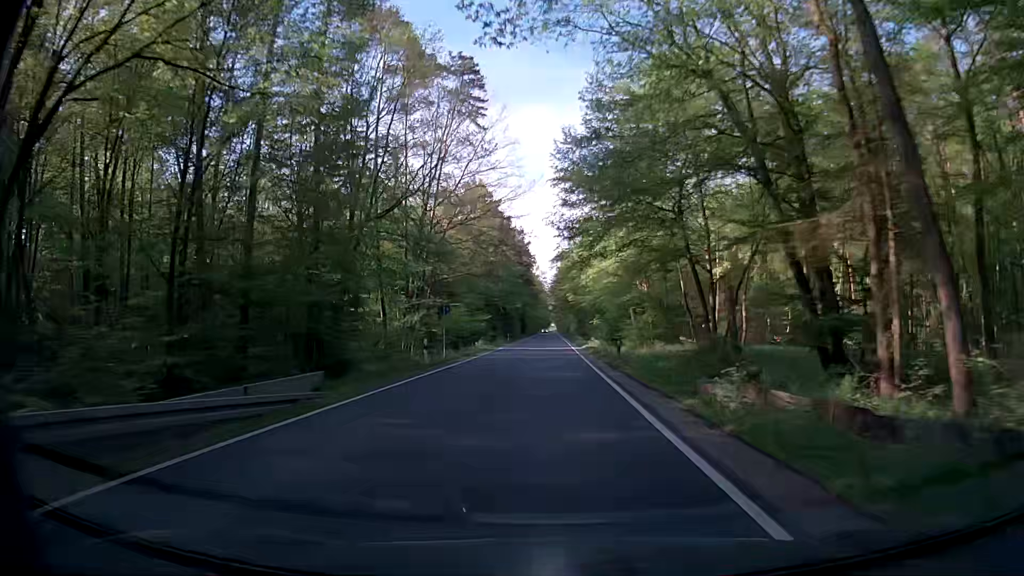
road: secondary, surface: asphalt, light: Day
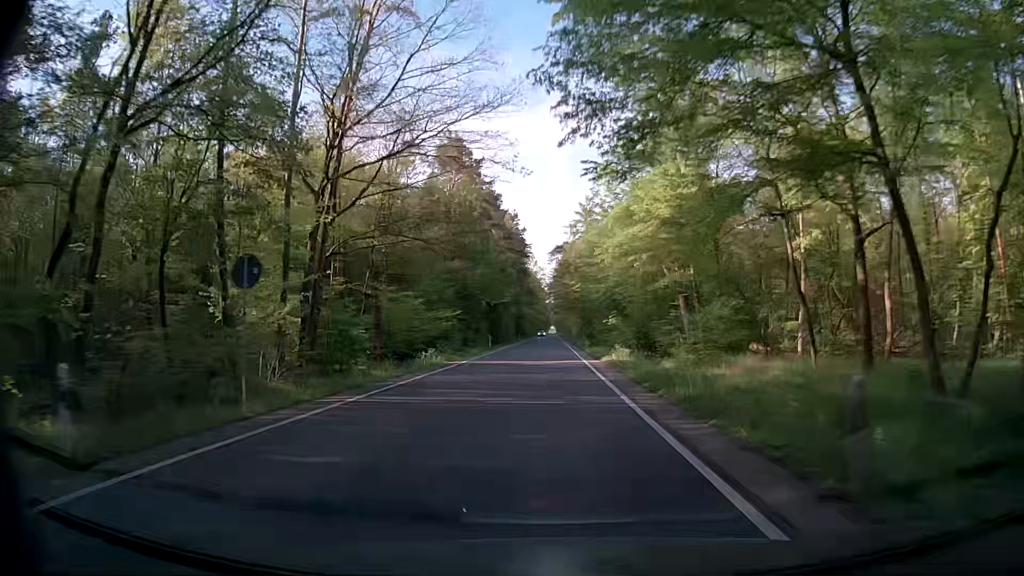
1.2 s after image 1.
(-0.1, +21.4) m; 0°
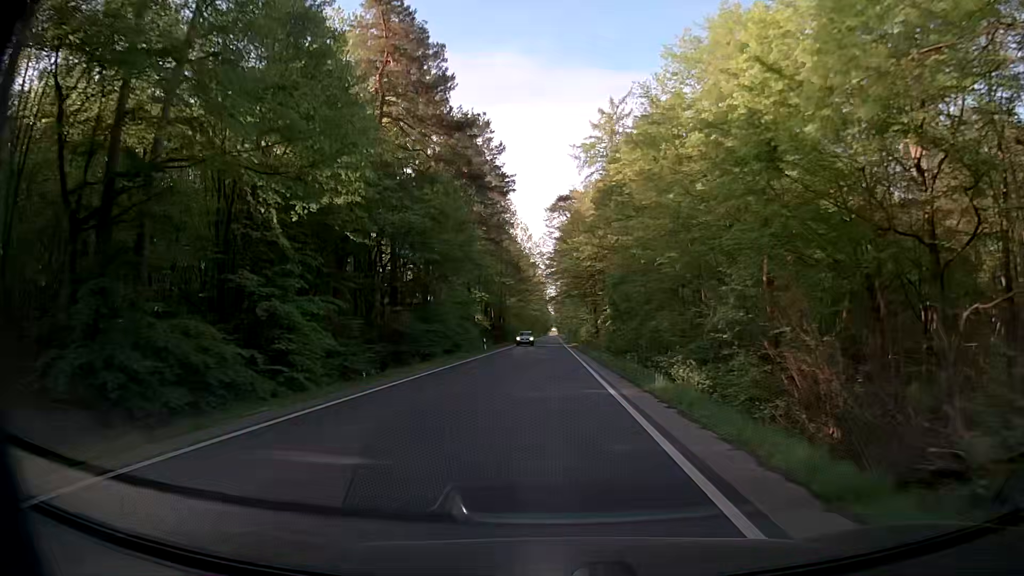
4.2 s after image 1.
(-0.4, +53.6) m; -1°
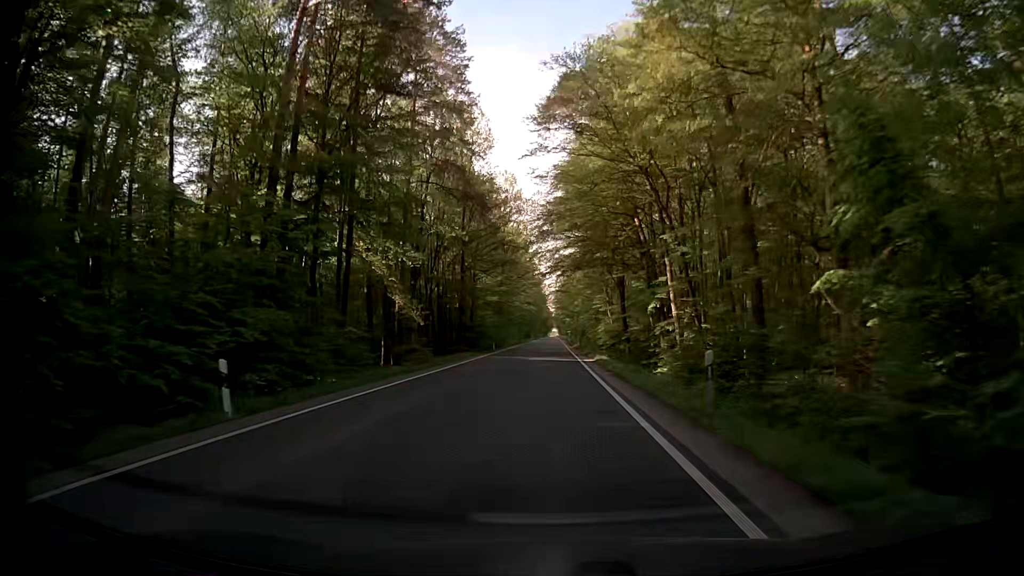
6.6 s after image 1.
(-0.1, +42.9) m; 0°
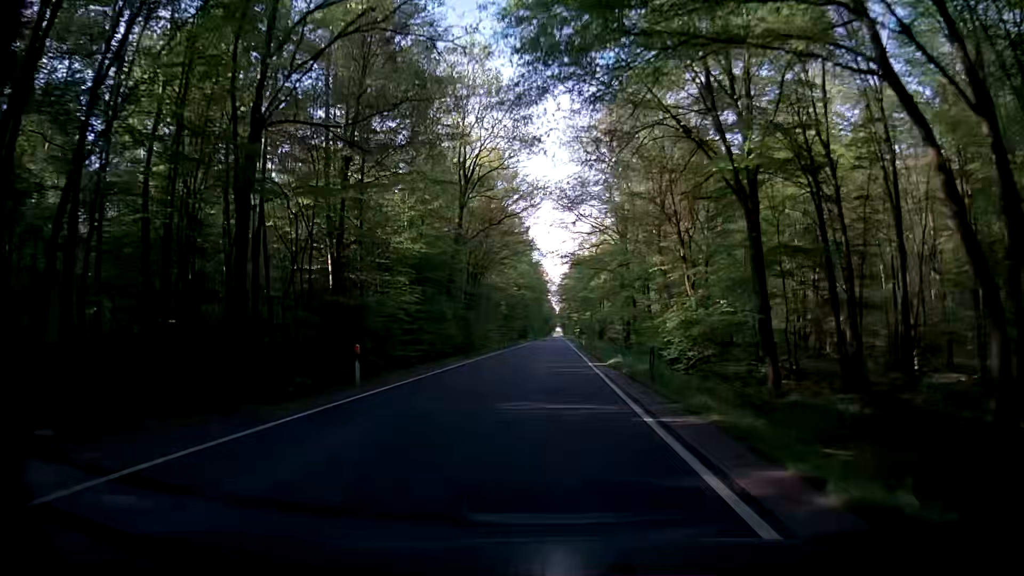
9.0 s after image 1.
(-0.3, +42.9) m; 0°
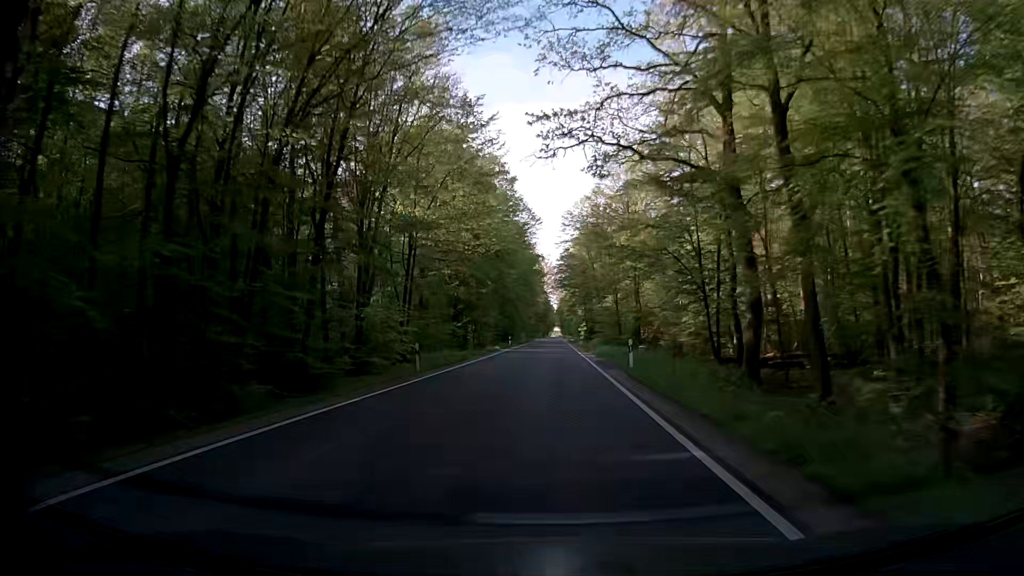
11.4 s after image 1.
(-0.5, +43.0) m; 0°
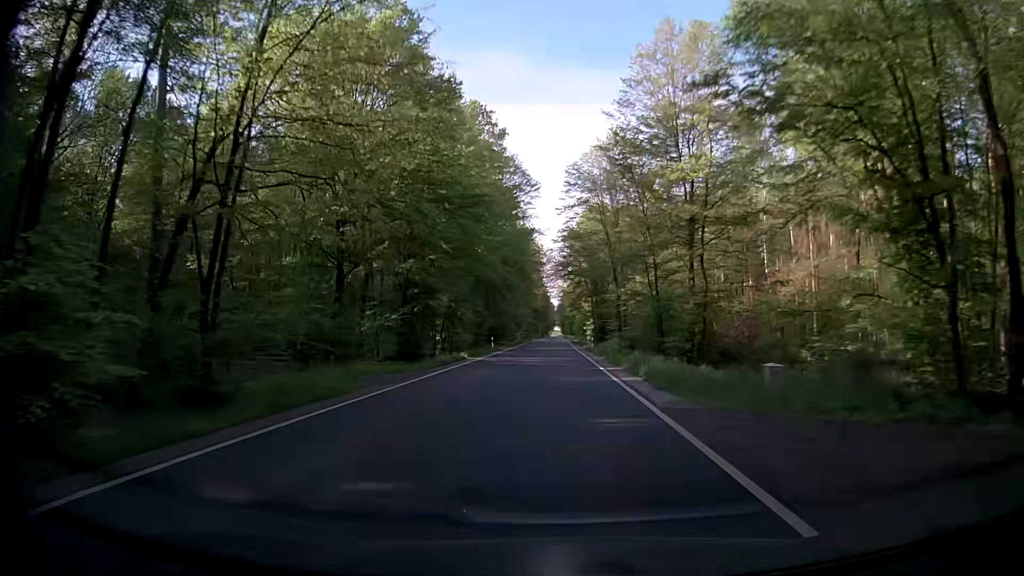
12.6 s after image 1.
(-0.1, +21.5) m; 0°
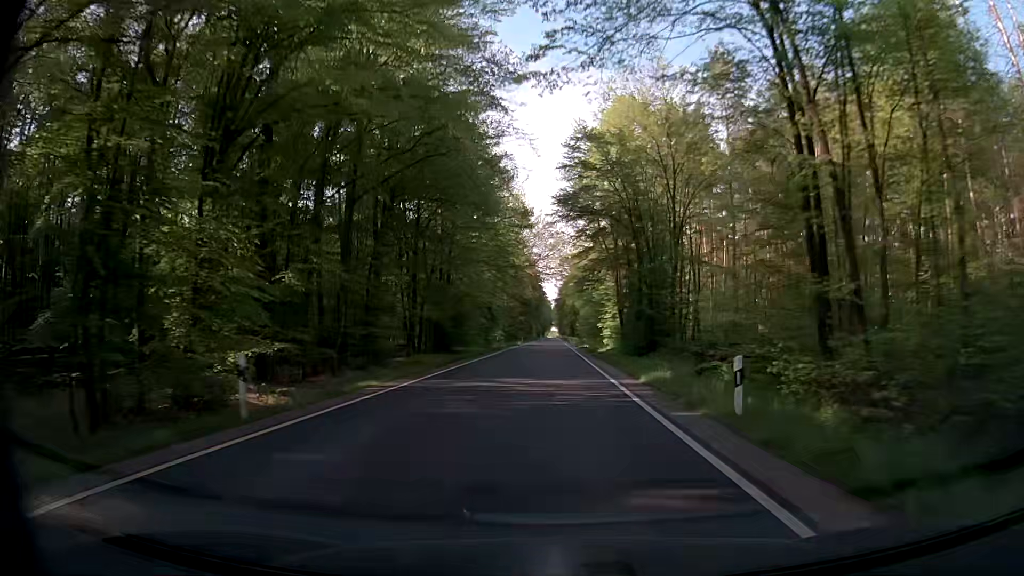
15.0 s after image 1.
(0.0, +43.0) m; 0°
(0, +10) (0, +20) (0, +30) (0, +40) (0, +50) (0, +60) (0, +70) (0, +80) (0, +90) (0, +100) m
